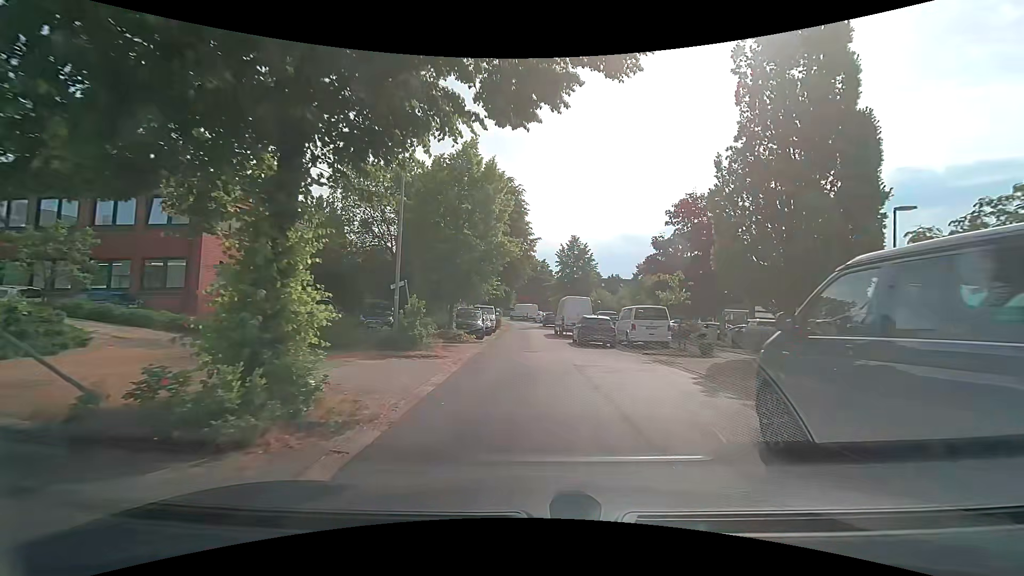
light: Day
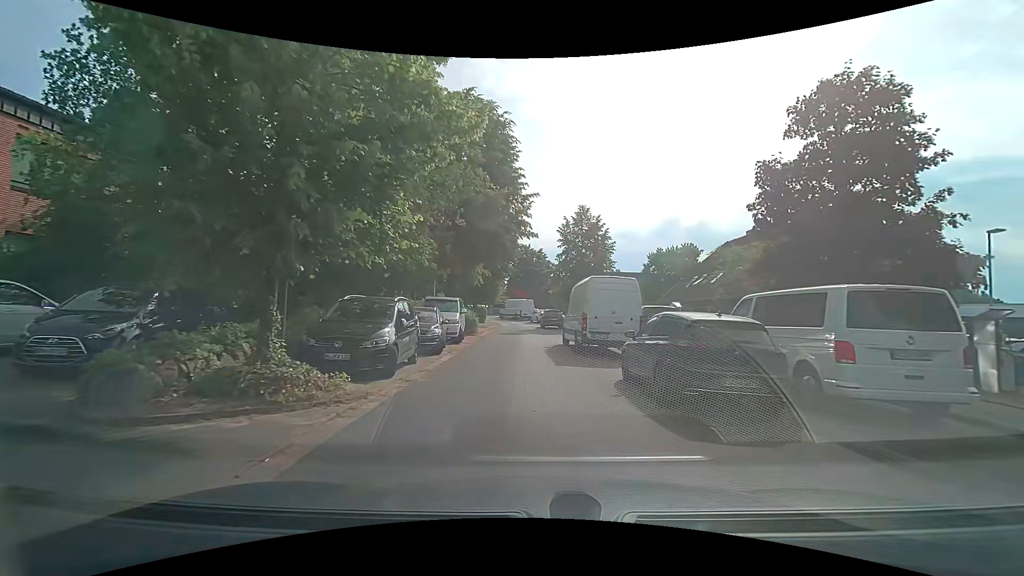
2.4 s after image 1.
(+0.1, +15.8) m; +1°
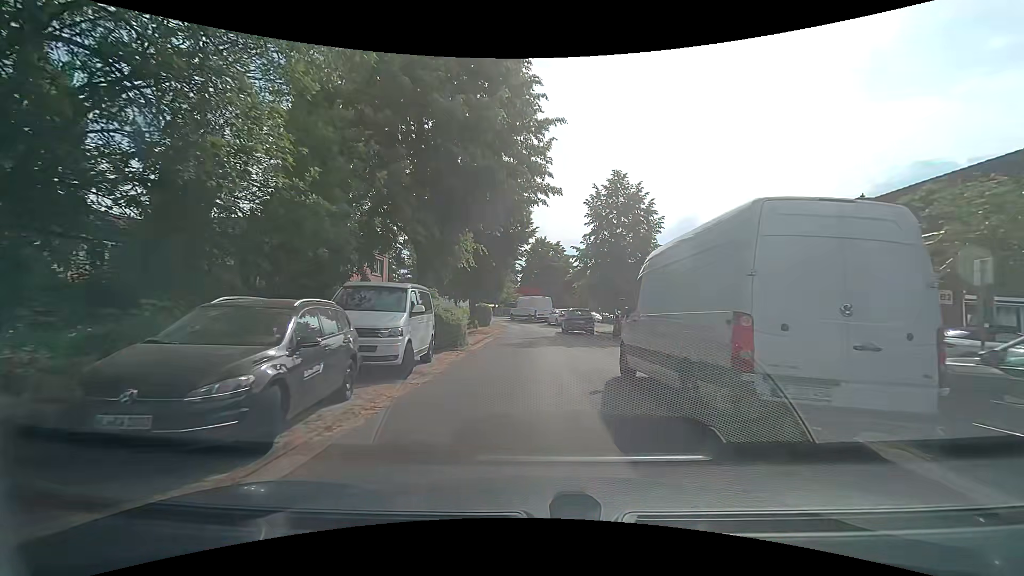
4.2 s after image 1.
(-0.1, +11.1) m; -2°
(0, +10) (0, +20) (0, +30) (0, +40) (-2, +50) (-7, +58) (-14, +65) (-23, +69) (-33, +70) (-43, +70) m
